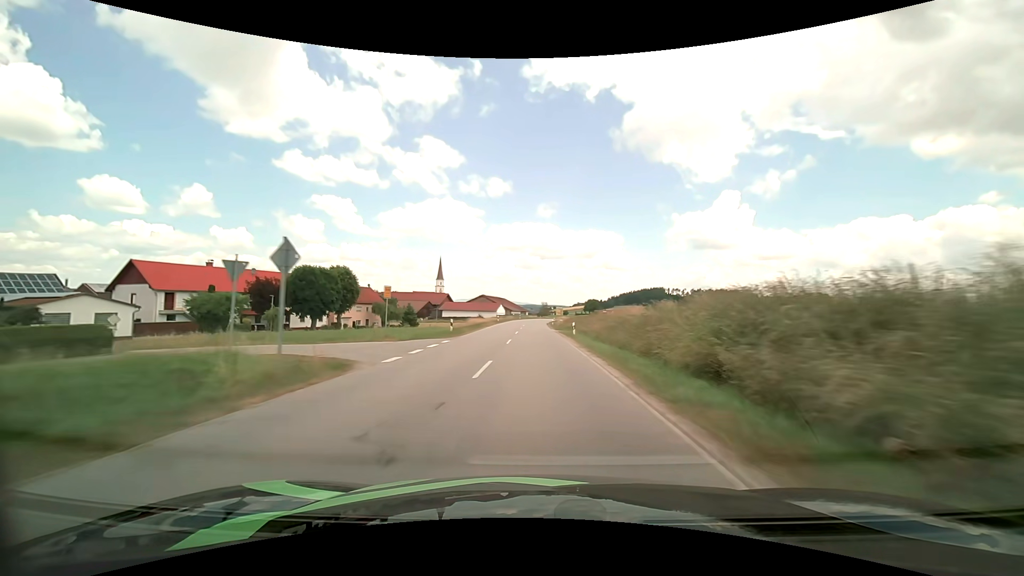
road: secondary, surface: asphalt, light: Day
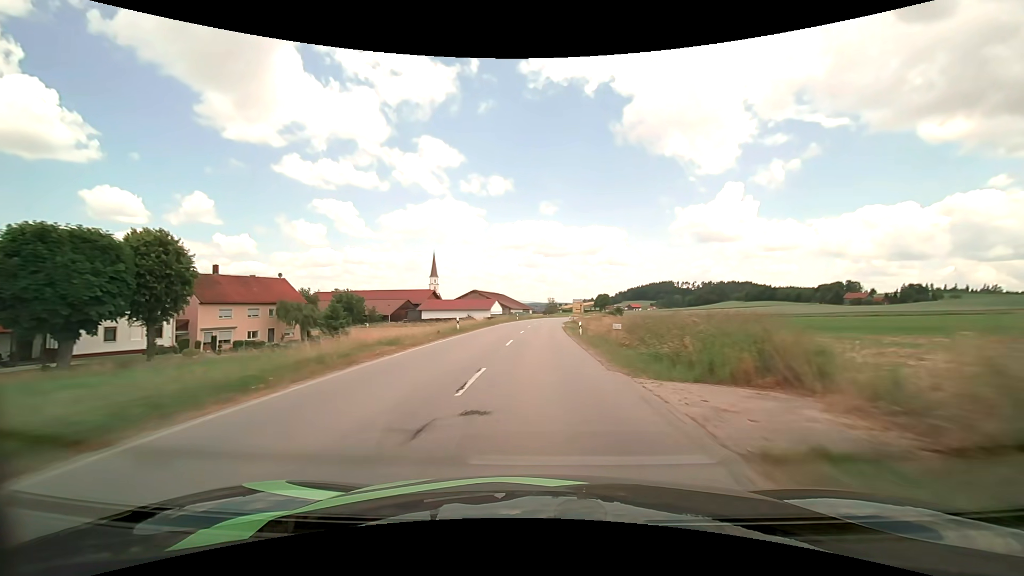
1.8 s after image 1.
(-0.2, +38.8) m; 0°
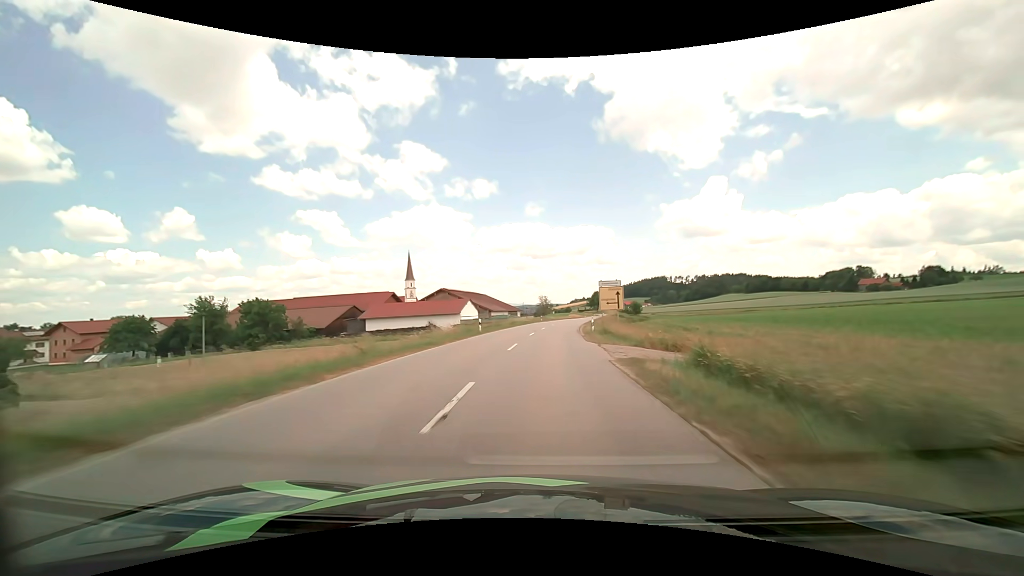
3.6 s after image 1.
(+0.2, +38.5) m; +1°
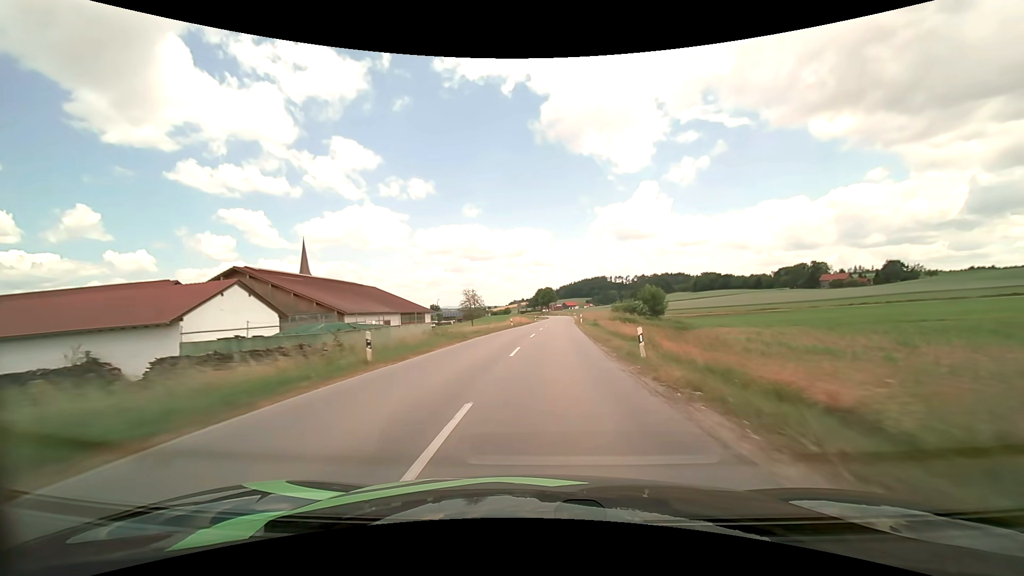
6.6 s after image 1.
(+3.3, +61.7) m; +7°
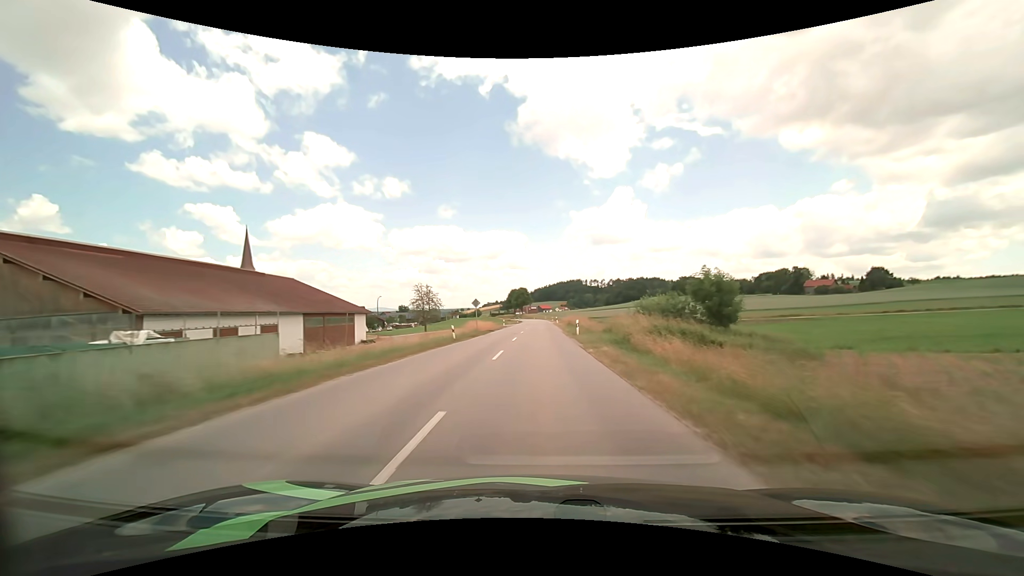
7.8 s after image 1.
(+0.7, +24.6) m; +3°
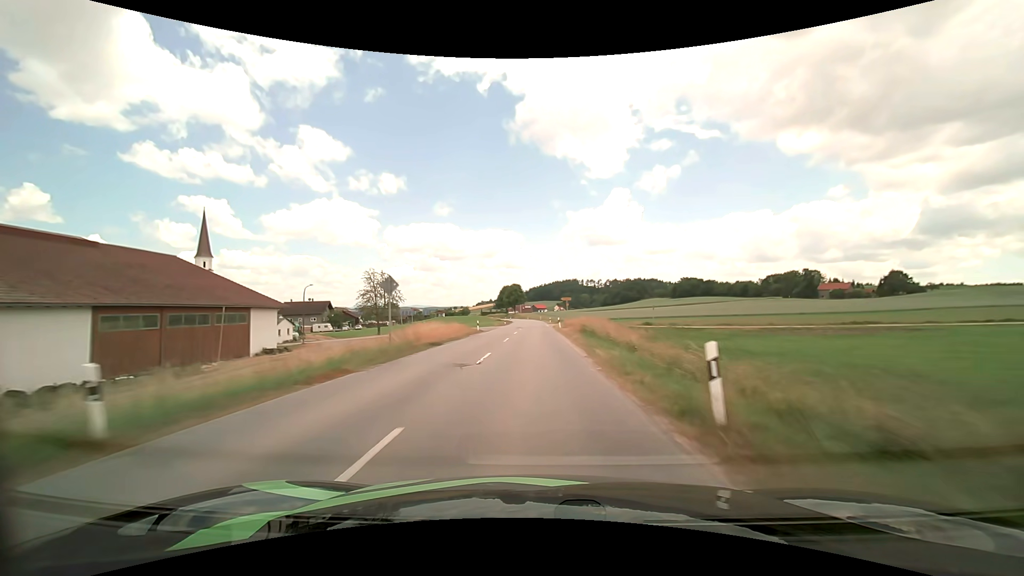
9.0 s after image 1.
(+0.2, +24.9) m; +1°
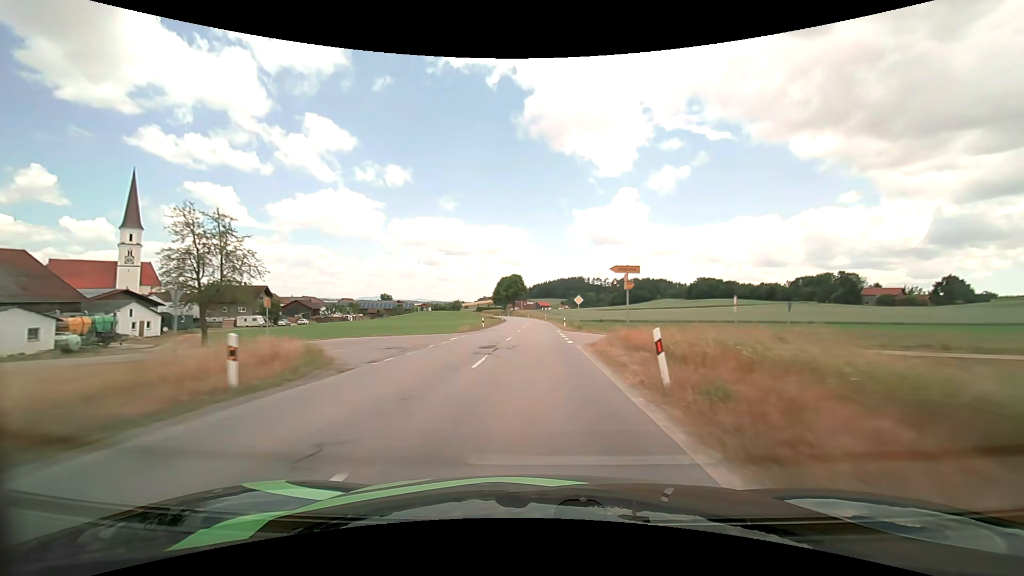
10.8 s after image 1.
(-0.1, +37.9) m; 0°
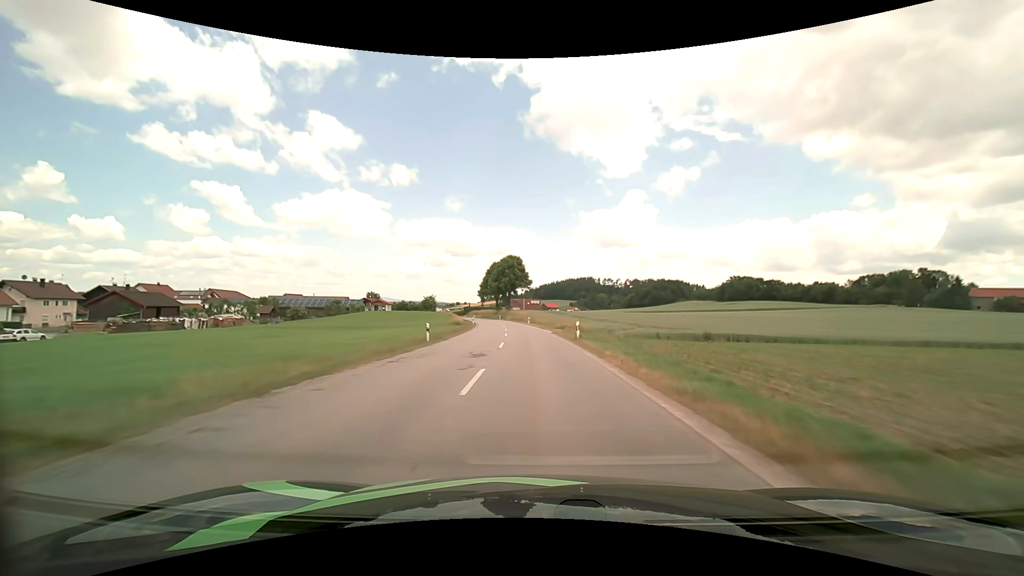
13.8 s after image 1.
(-0.2, +64.1) m; -1°
(0, +10) (0, +20) (-1, +30) (-1, +40) (-2, +50) (-3, +60) (-4, +70) (-5, +80) (-7, +90) (-9, +99) m
